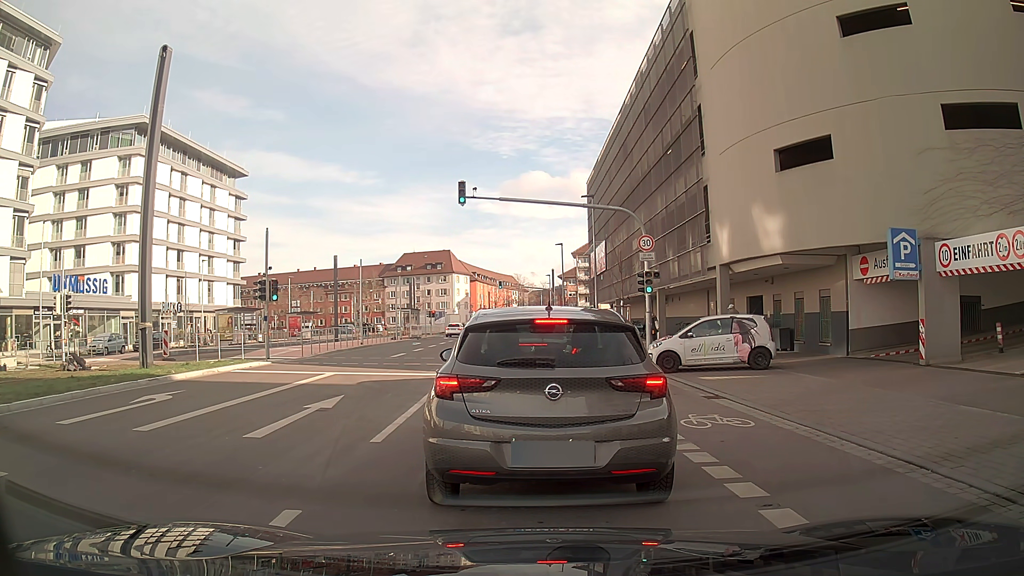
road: secondary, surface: asphalt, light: Day
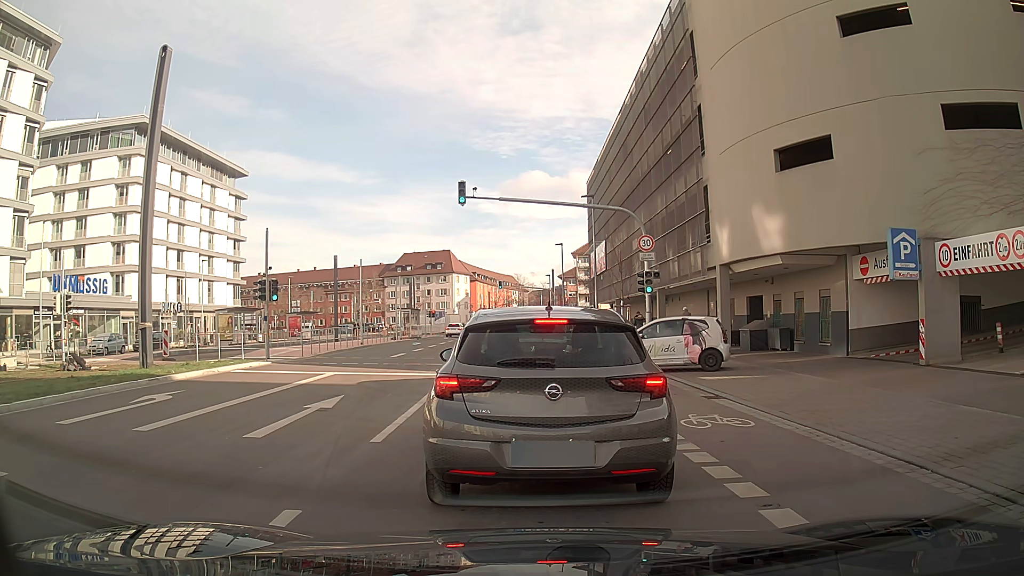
(0.0, 0.0) m; 0°
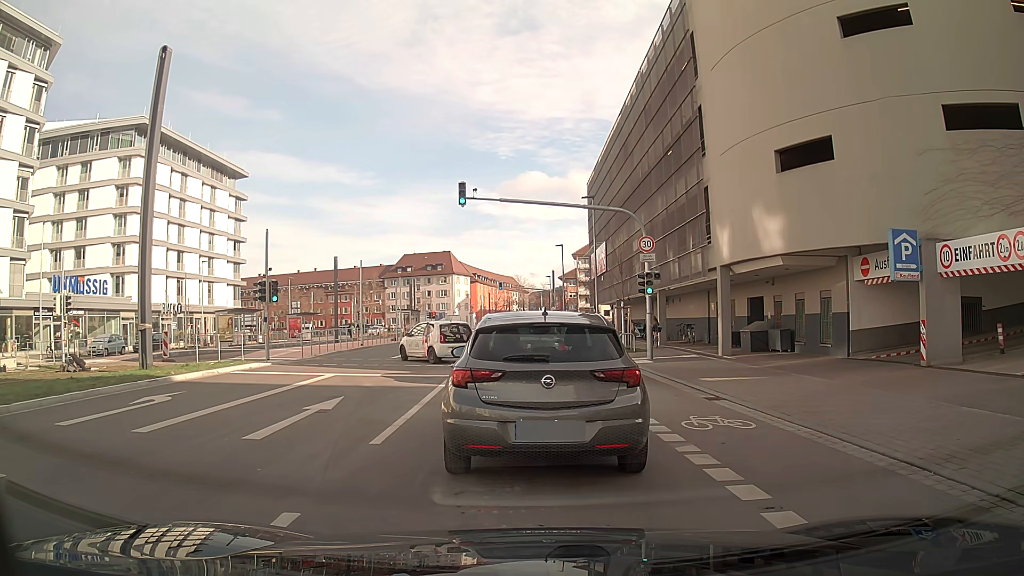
(0.0, 0.0) m; 0°
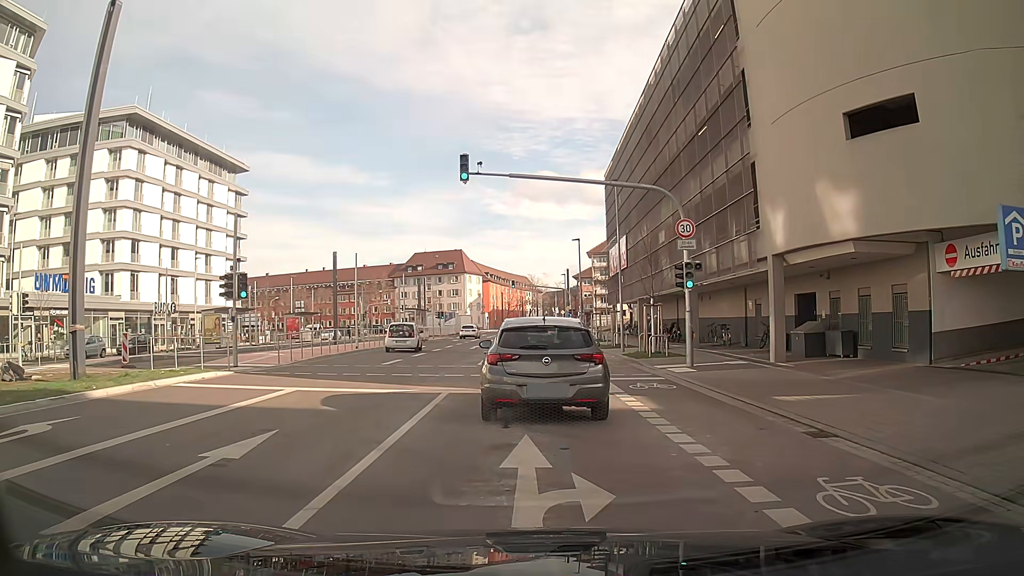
(-0.1, +4.5) m; -3°
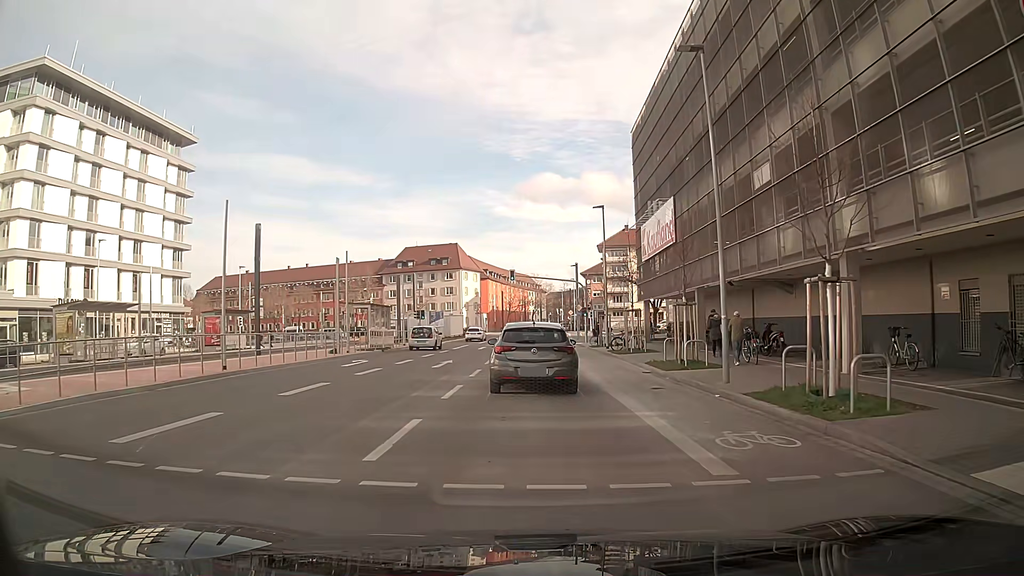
(-0.4, +16.6) m; -1°
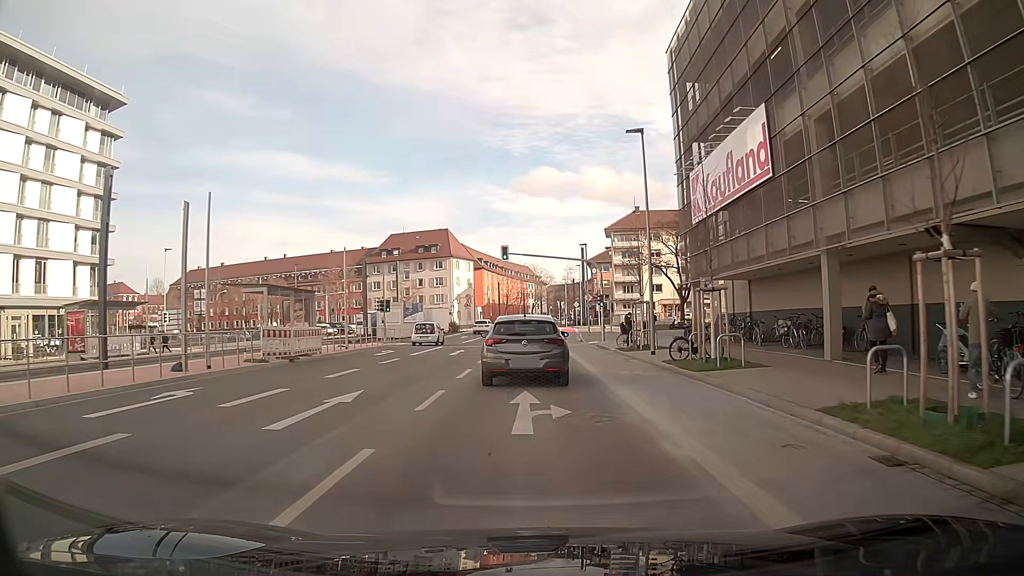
(+0.1, +15.0) m; 0°
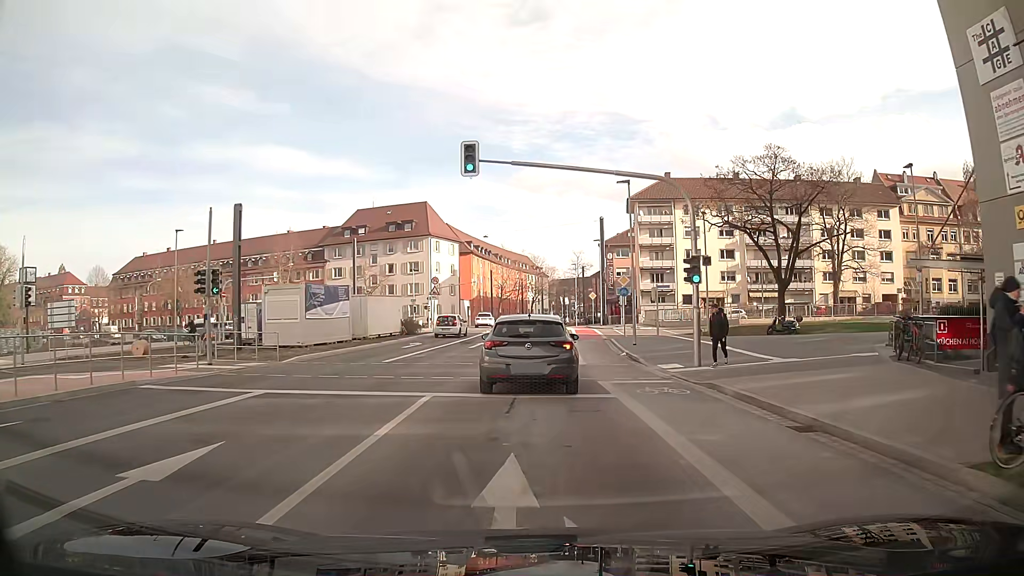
(0.0, +26.3) m; 0°
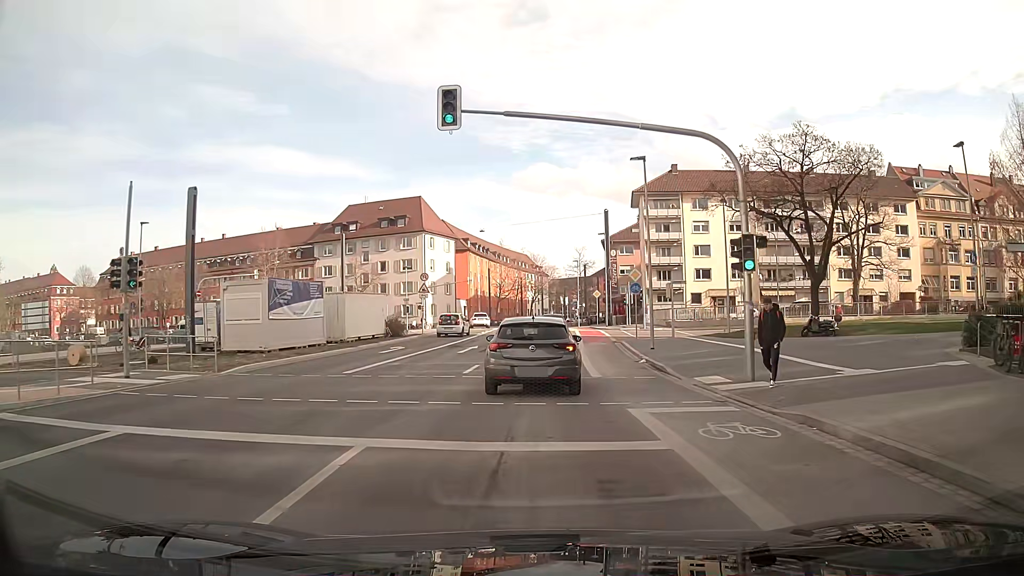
(0.0, +4.9) m; 0°
